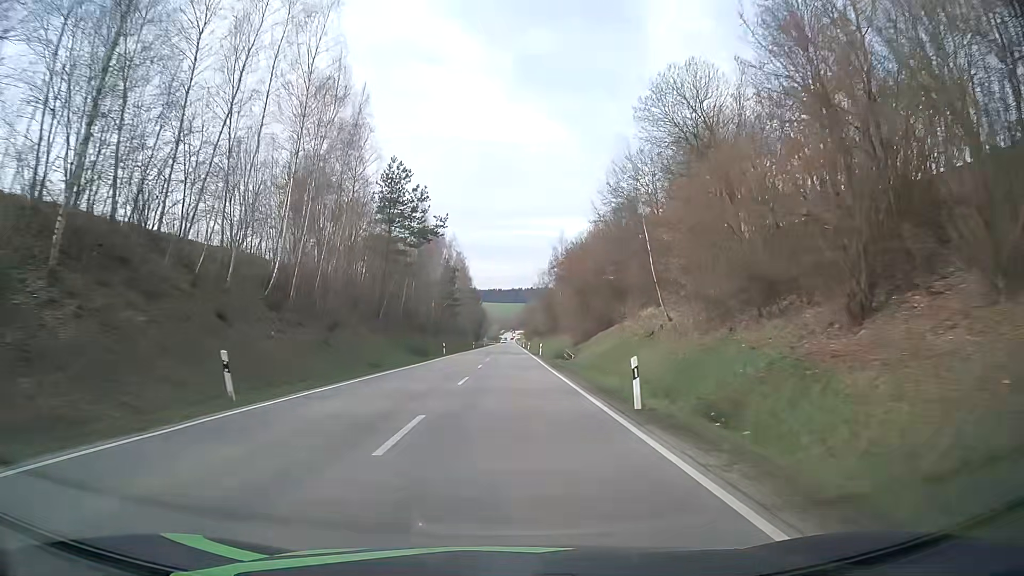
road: secondary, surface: asphalt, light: Day
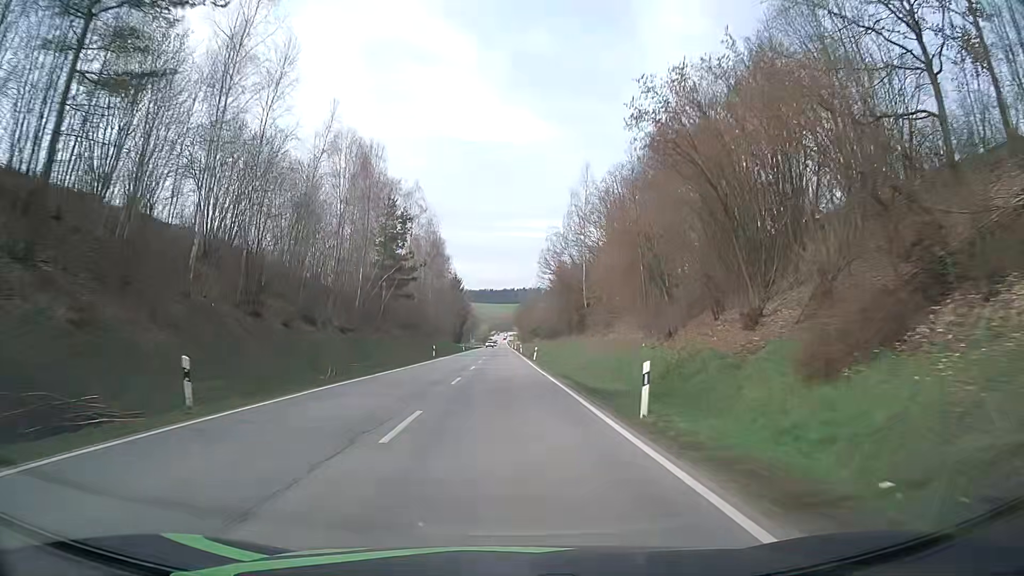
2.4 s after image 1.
(+0.2, +47.2) m; +1°
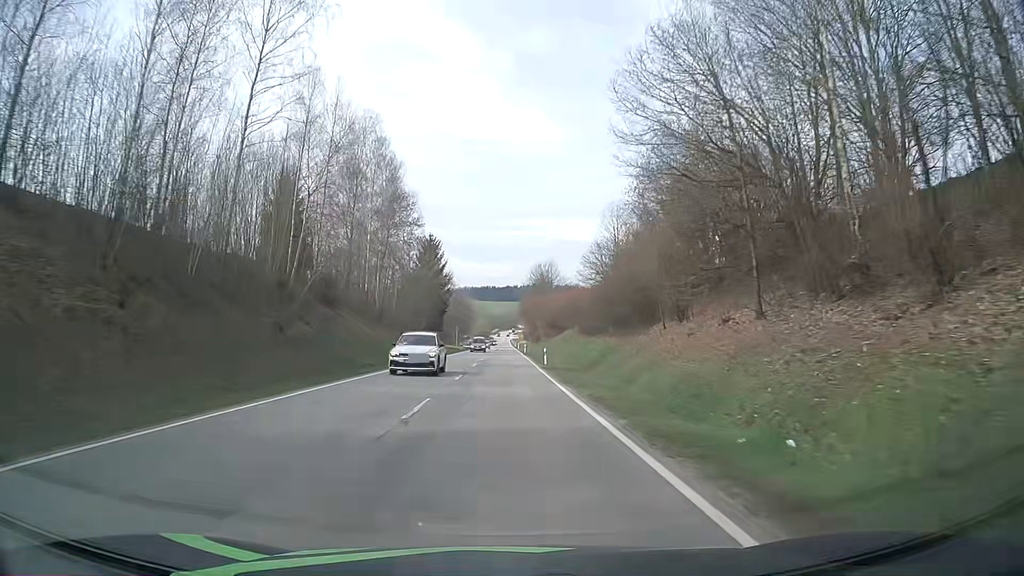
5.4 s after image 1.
(-0.3, +57.9) m; -1°
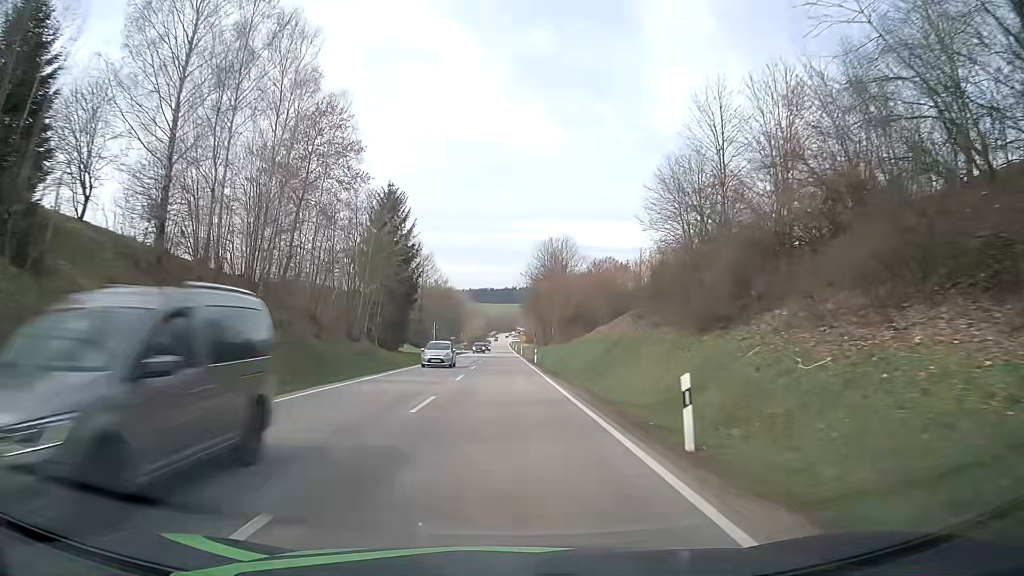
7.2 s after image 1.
(+0.1, +35.0) m; 0°
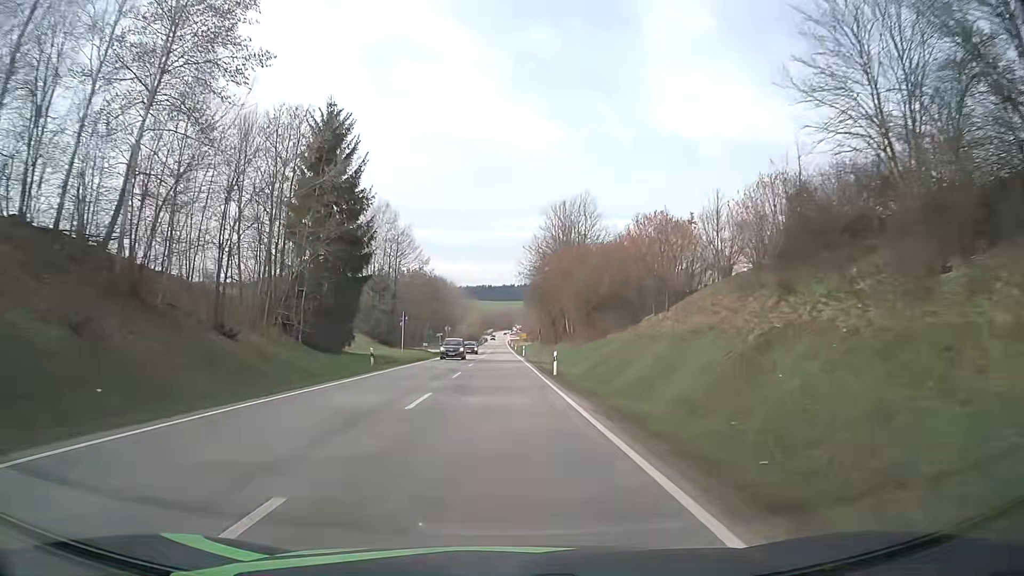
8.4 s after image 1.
(0.0, +23.6) m; 0°
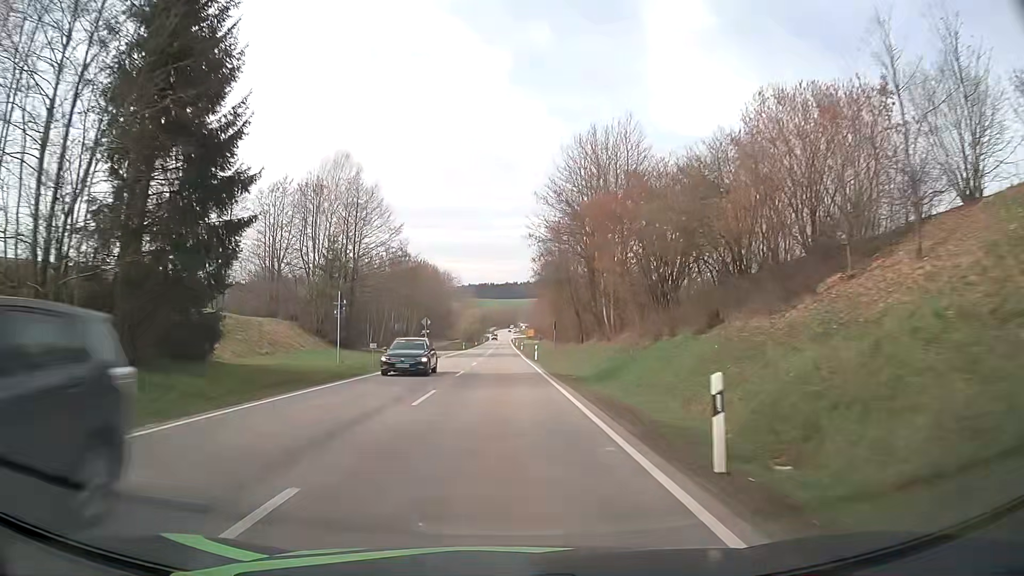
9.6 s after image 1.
(+0.1, +23.6) m; 0°
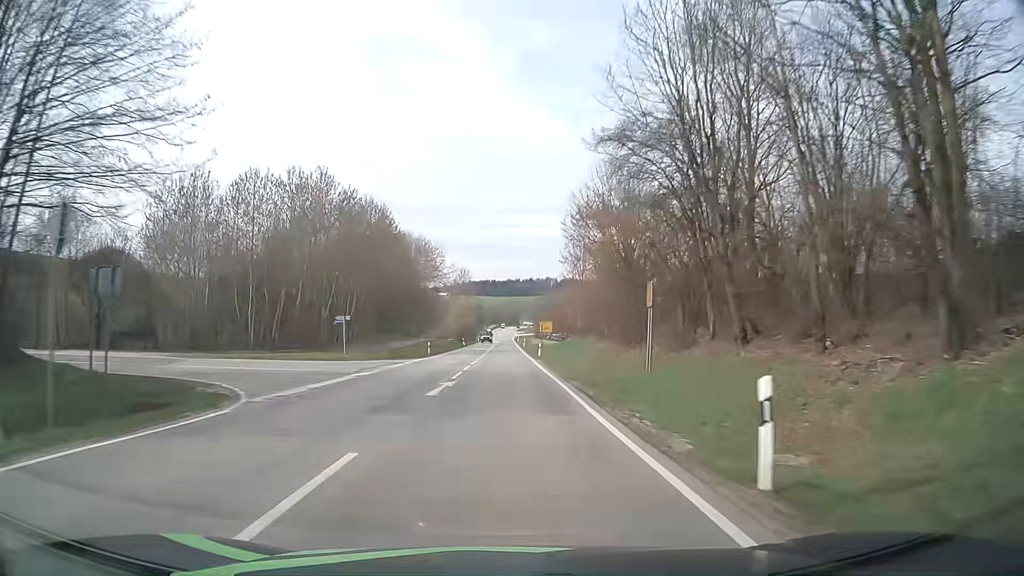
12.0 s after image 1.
(-0.2, +46.3) m; 0°
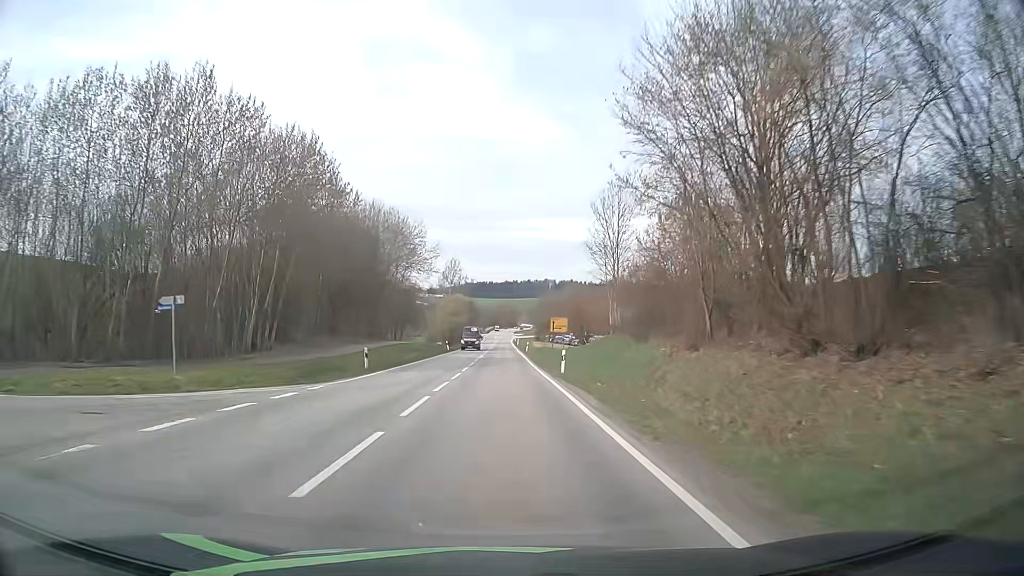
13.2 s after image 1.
(+0.1, +22.7) m; 0°
(0, +10) (0, +20) (0, +30) (0, +40) (0, +50) (0, +60) (0, +70) (0, +80) (0, +90) (0, +100) m
